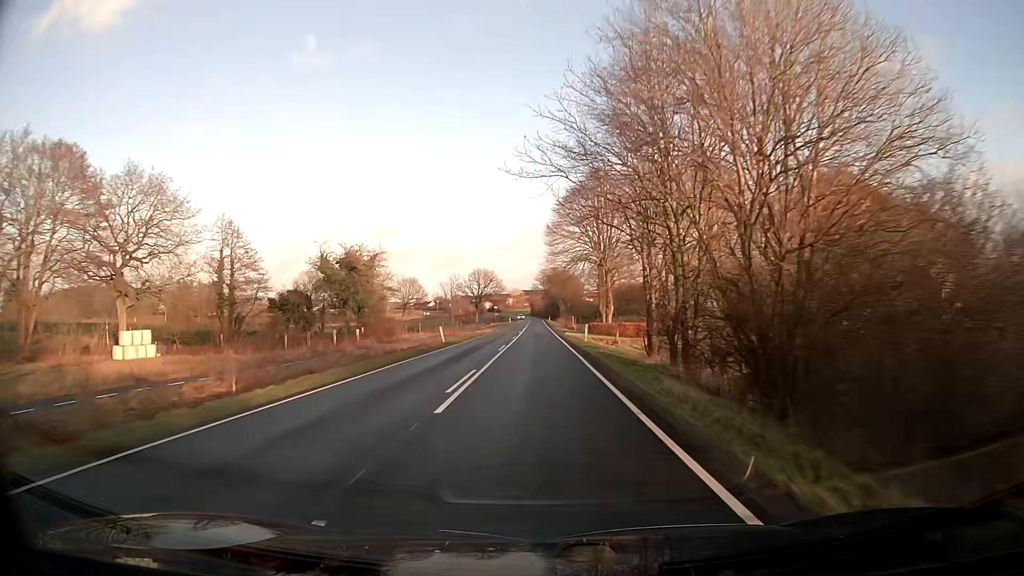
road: tertiary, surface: asphalt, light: Day
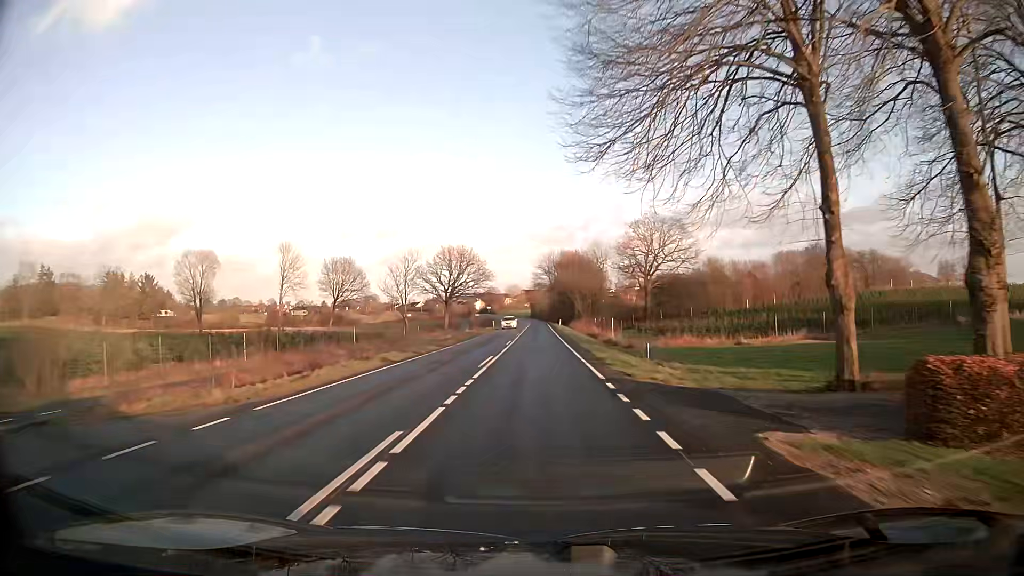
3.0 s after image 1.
(0.0, +57.0) m; 0°
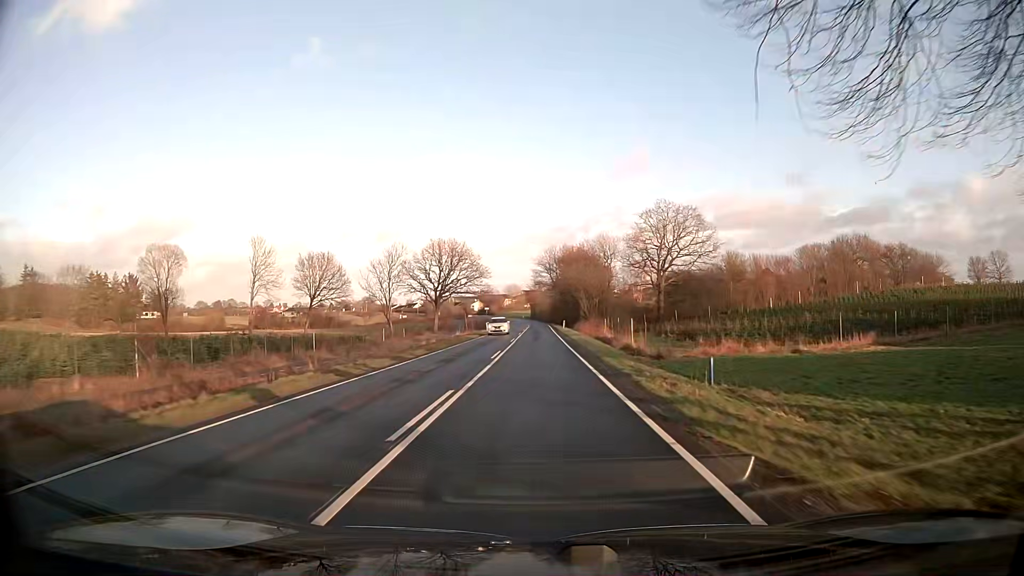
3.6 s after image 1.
(0.0, +11.1) m; 0°
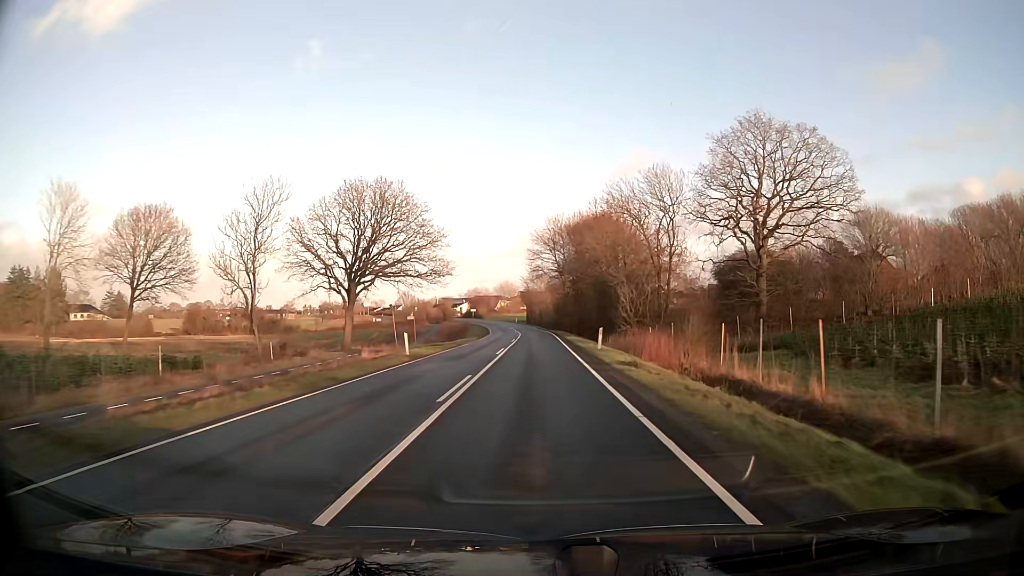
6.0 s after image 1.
(+0.2, +43.8) m; 0°
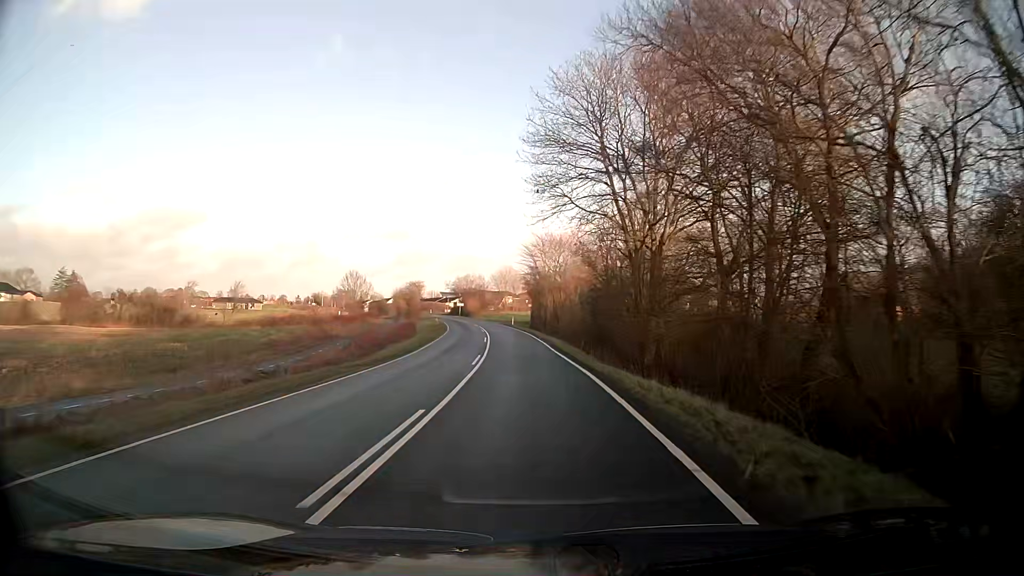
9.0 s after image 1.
(-0.1, +54.2) m; -1°
(0, +10) (0, +20) (-1, +30) (-2, +40) (-2, +50) (-3, +60) (-5, +70) (-6, +80) (-8, +90) (-10, +99) m
